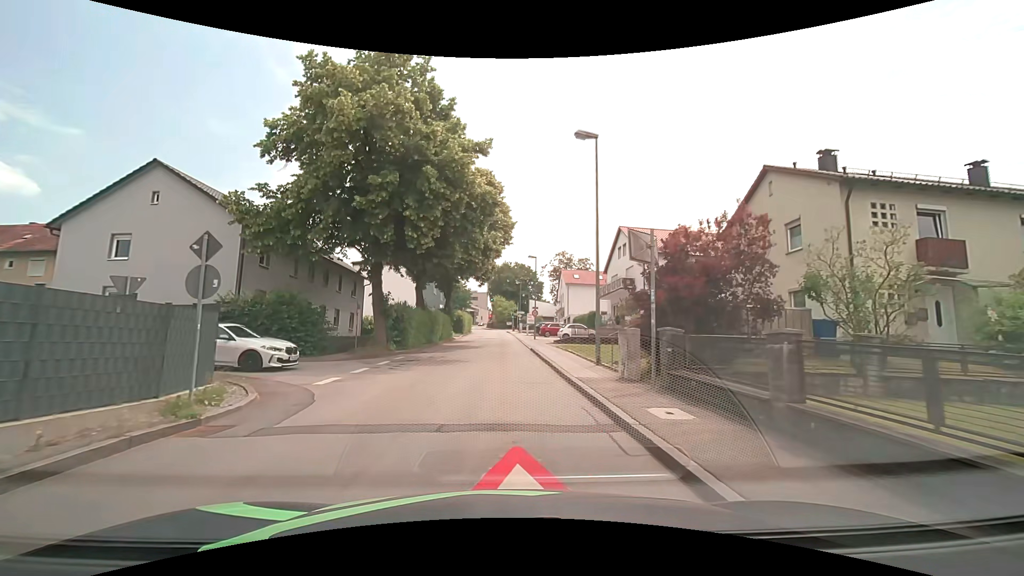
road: unclassified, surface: asphalt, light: Day
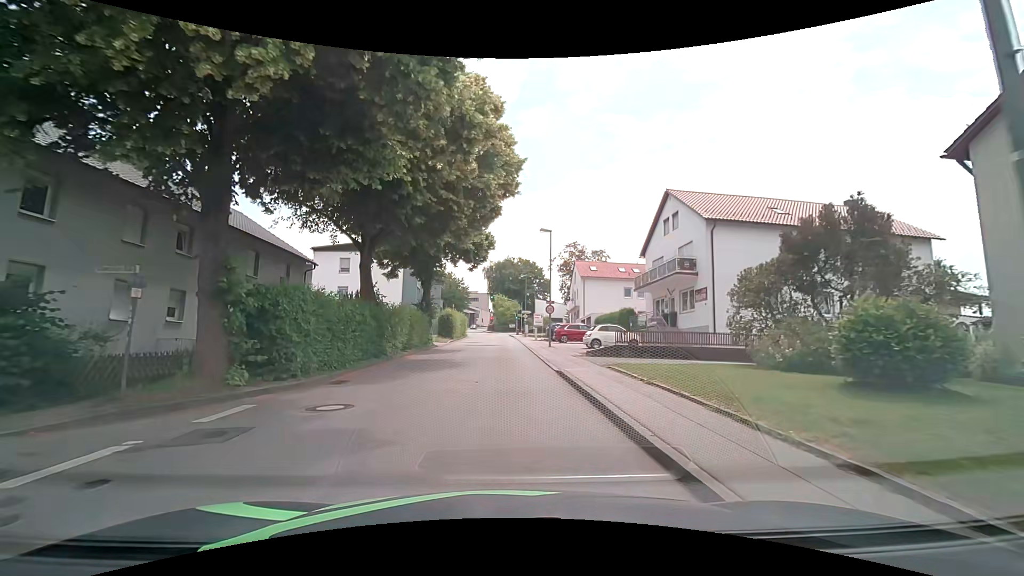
(+0.1, +13.8) m; 0°
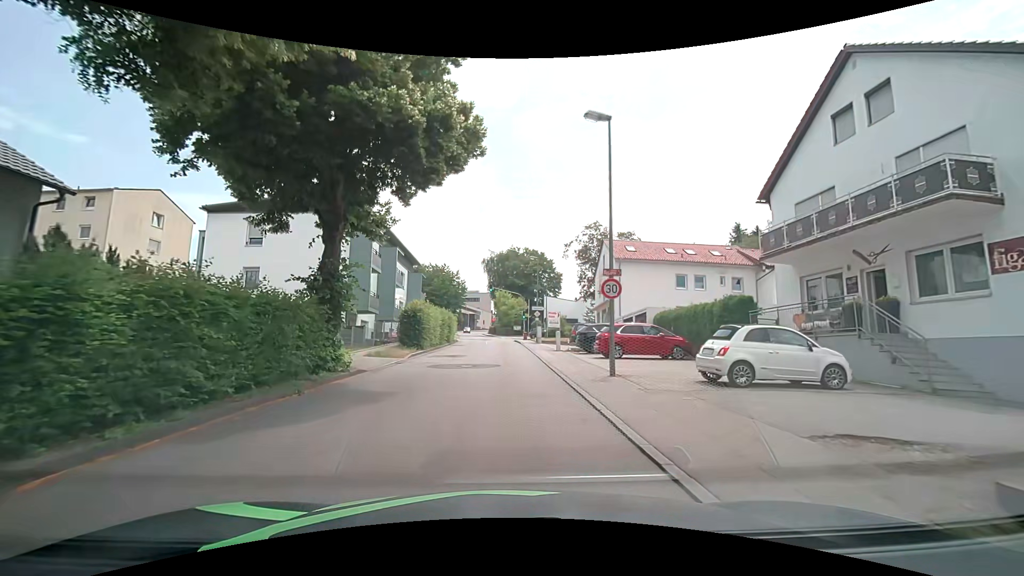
(0.0, +18.4) m; 0°
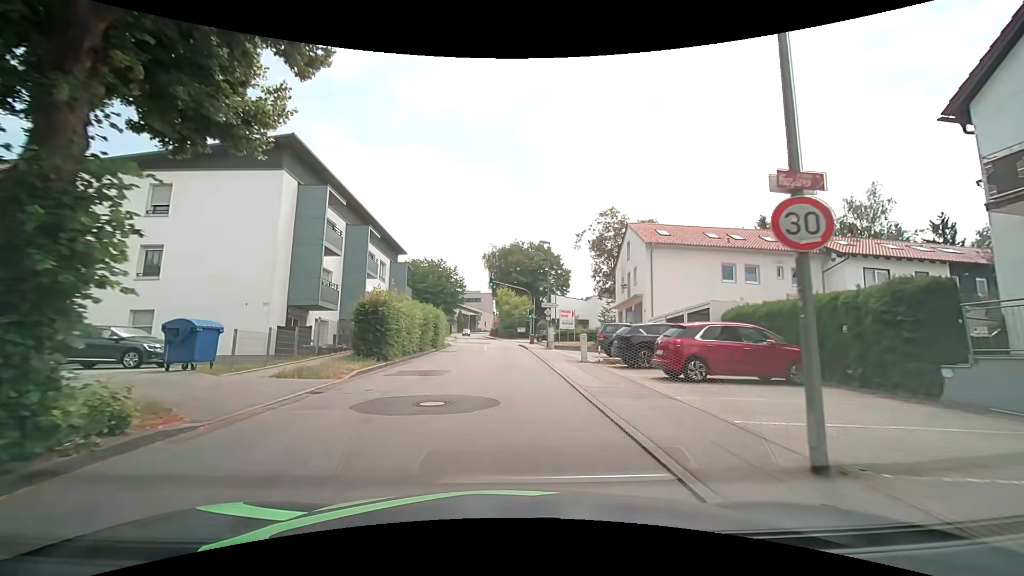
(-0.1, +9.1) m; -1°
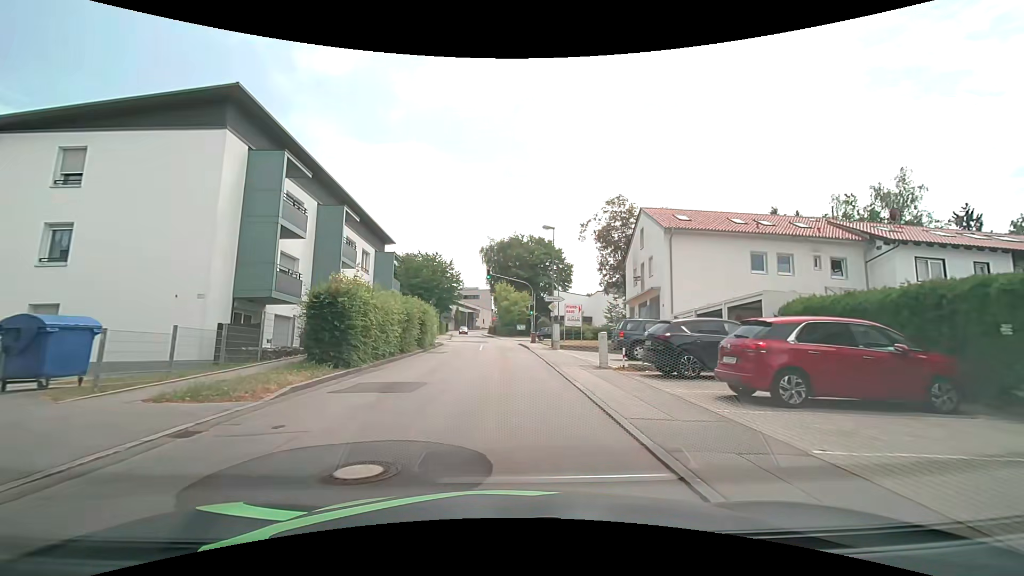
(0.0, +4.5) m; +1°
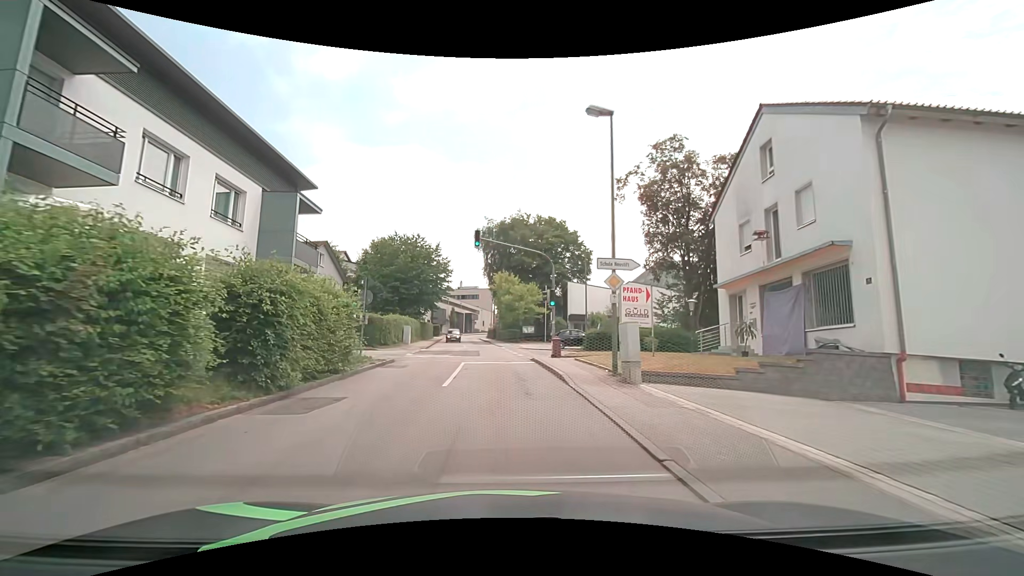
(-0.2, +17.9) m; 0°
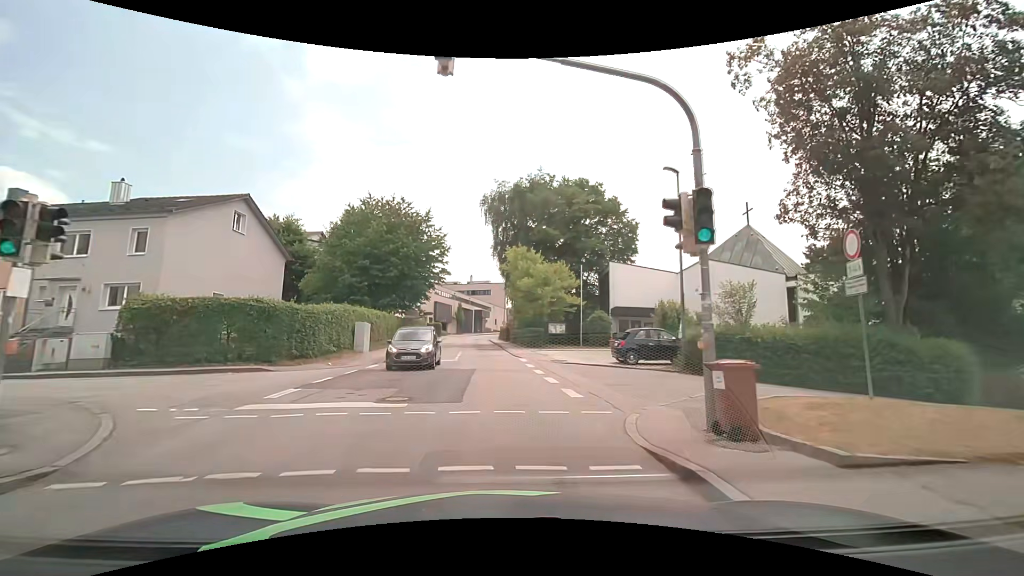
(-0.3, +17.5) m; -1°
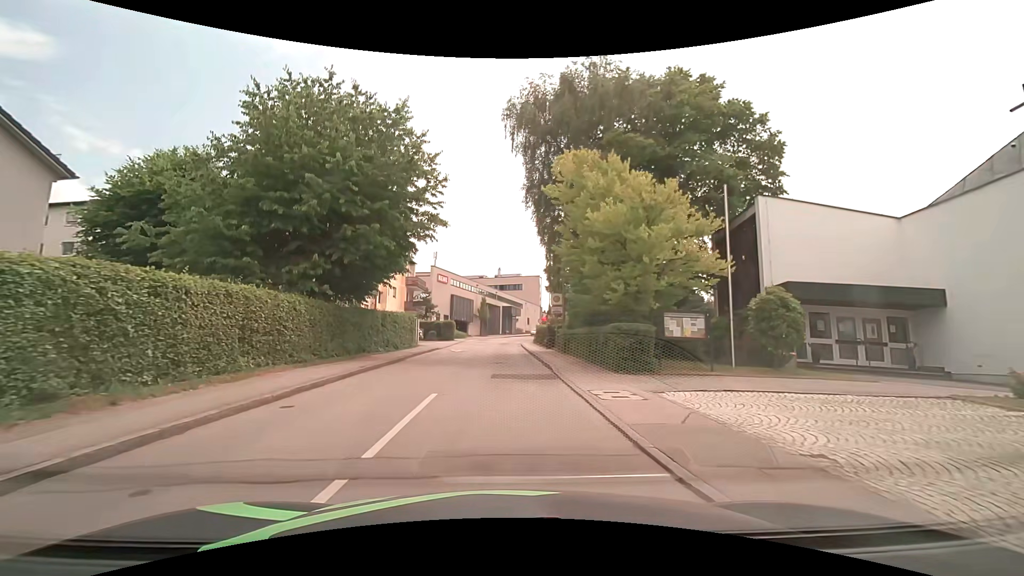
(-0.8, +21.8) m; -5°
(0, +10) (0, +20) (0, +30) (0, +40) (0, +50) (+1, +60) (+2, +70) (+3, +80) (+6, +89) (+9, +99) m
